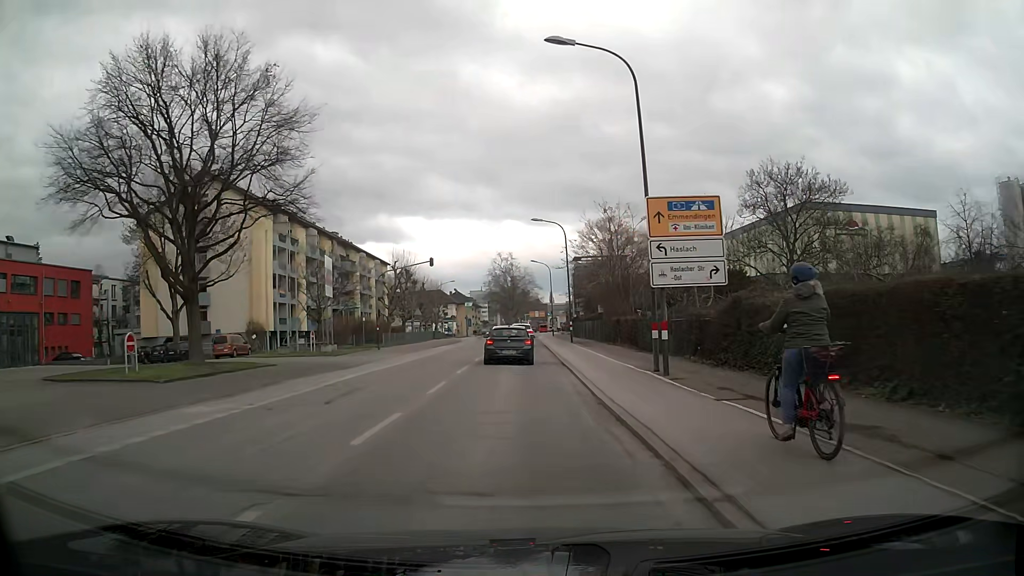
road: secondary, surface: asphalt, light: Day
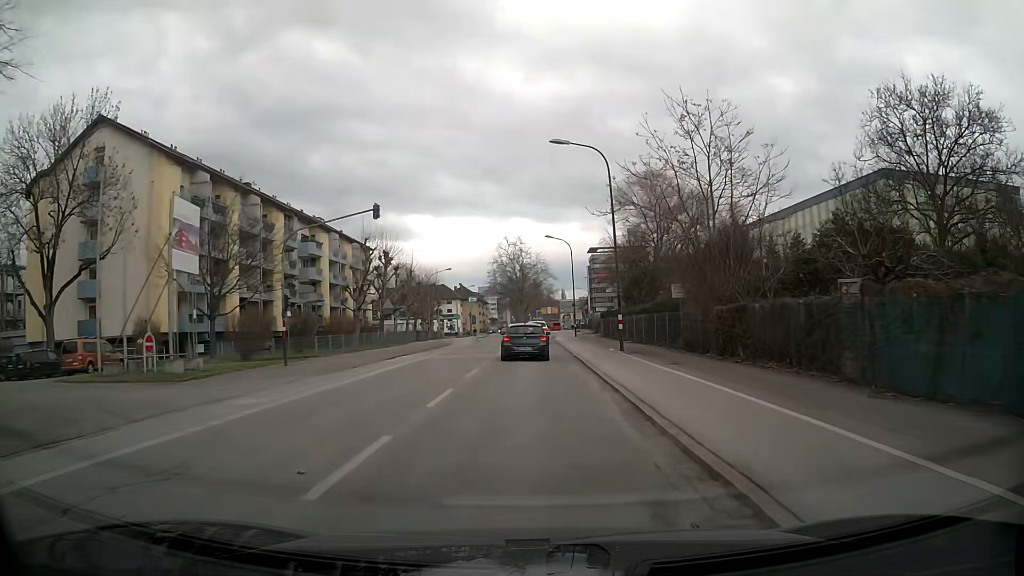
(-0.3, +20.6) m; -1°
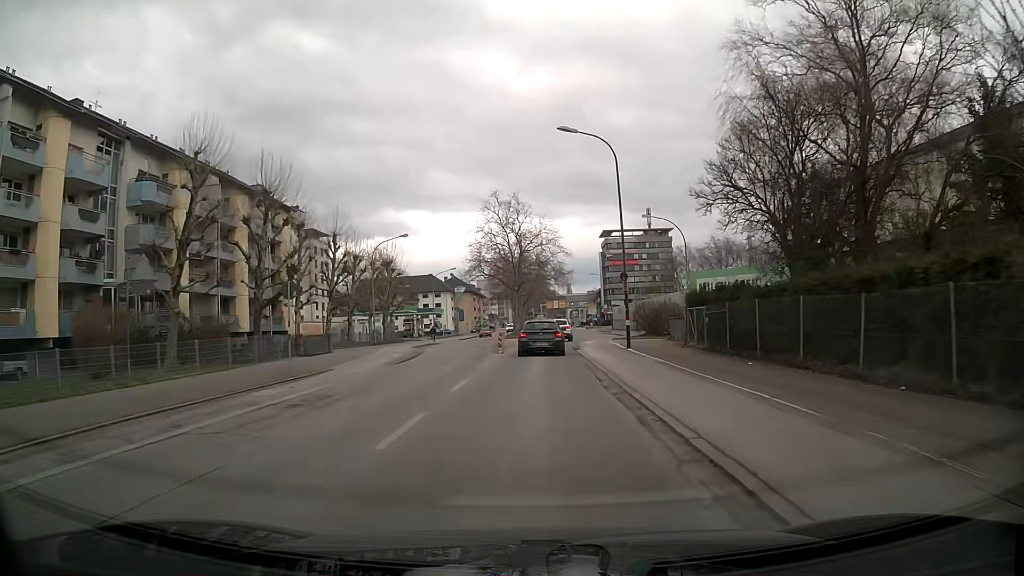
(+0.4, +33.7) m; 0°
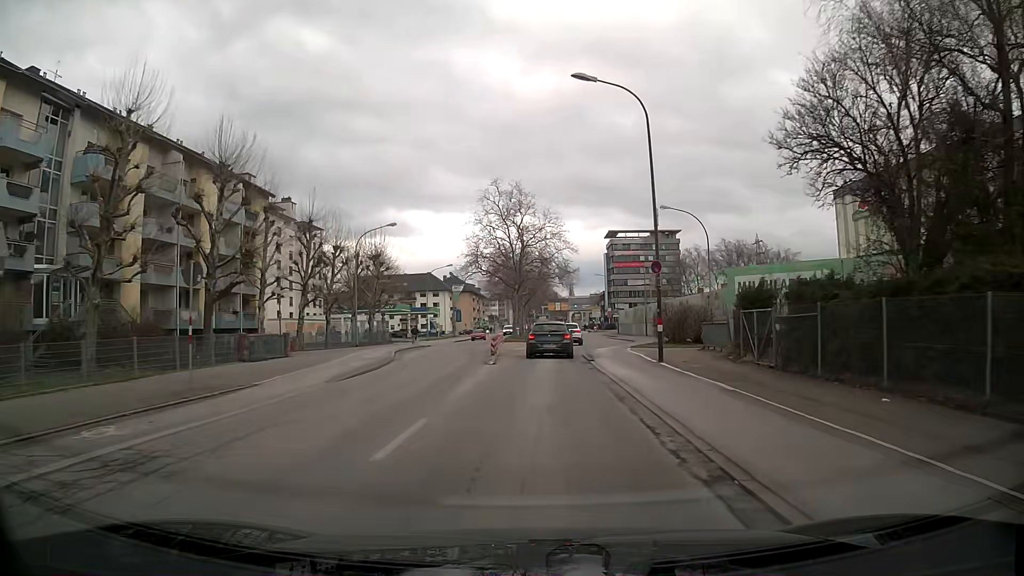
(0.0, +6.6) m; 0°
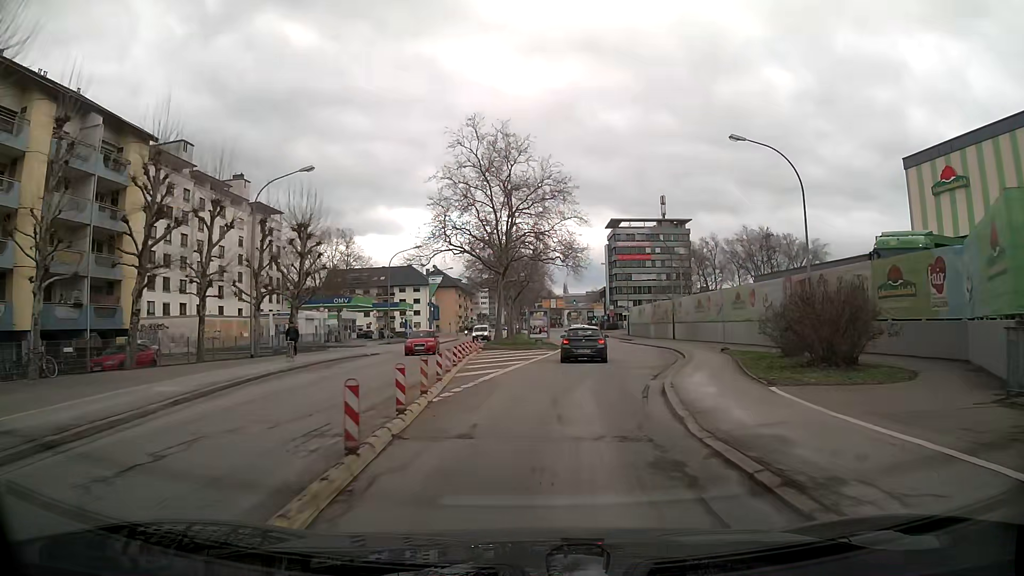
(+0.1, +19.8) m; +1°
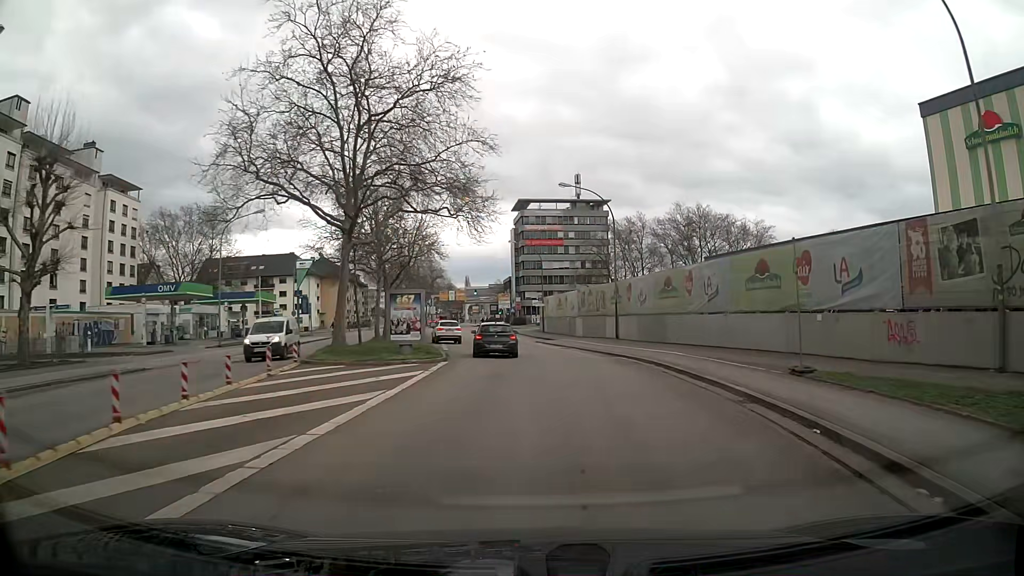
(+1.3, +19.5) m; +8°
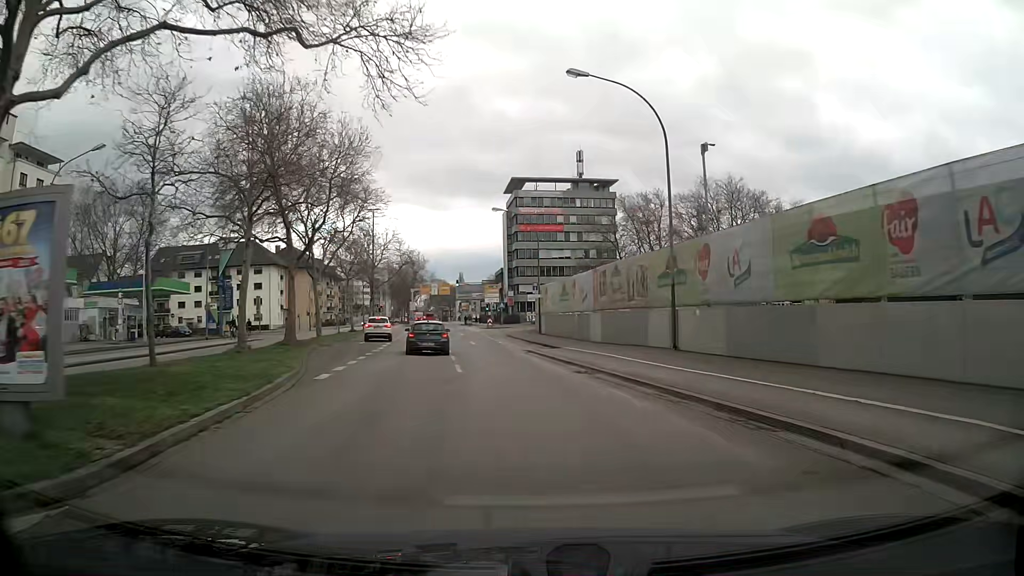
(+0.5, +20.0) m; 0°
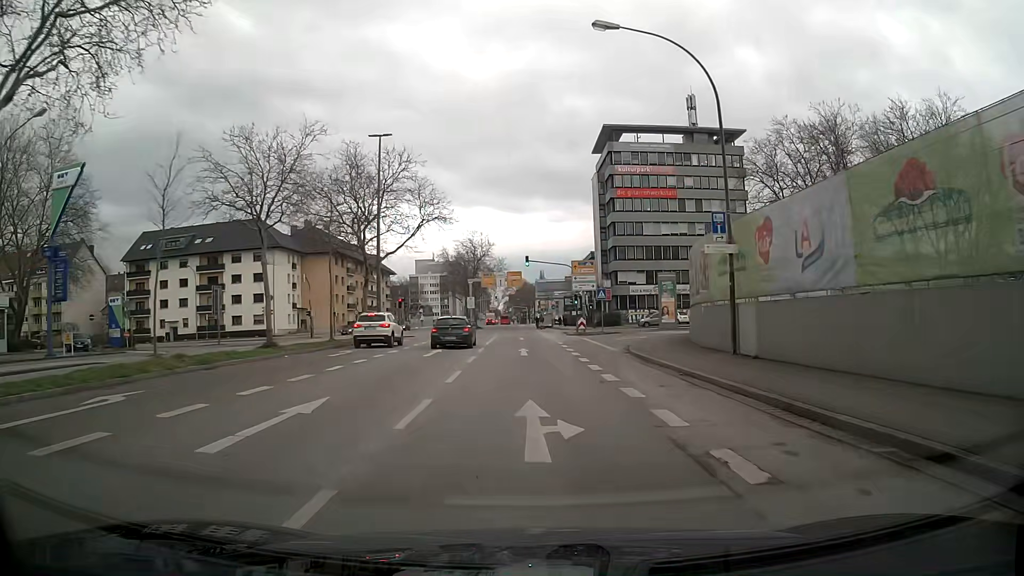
(-2.6, +34.3) m; -7°
(0, +10) (0, +20) (0, +30) (0, +40) (0, +50) (-1, +60) (-1, +70) (-1, +80) (-2, +90) (-2, +100) m
